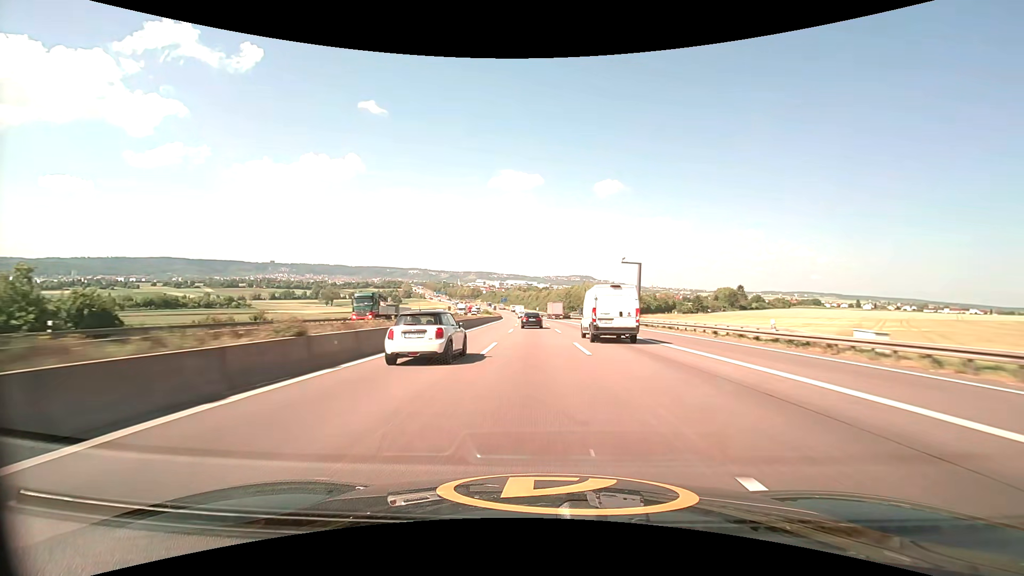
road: motorway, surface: asphalt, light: Day
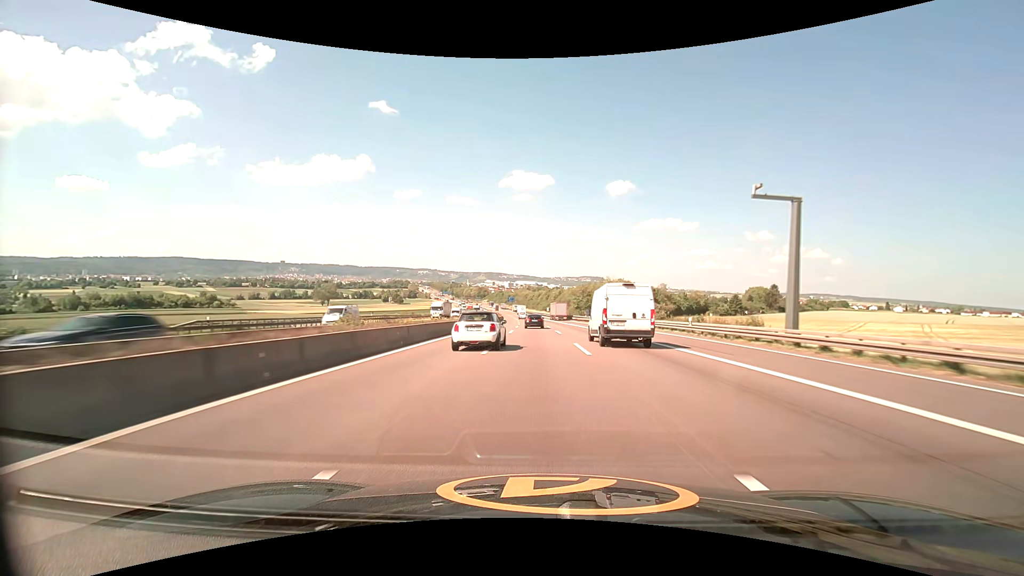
(-0.3, +35.7) m; -1°
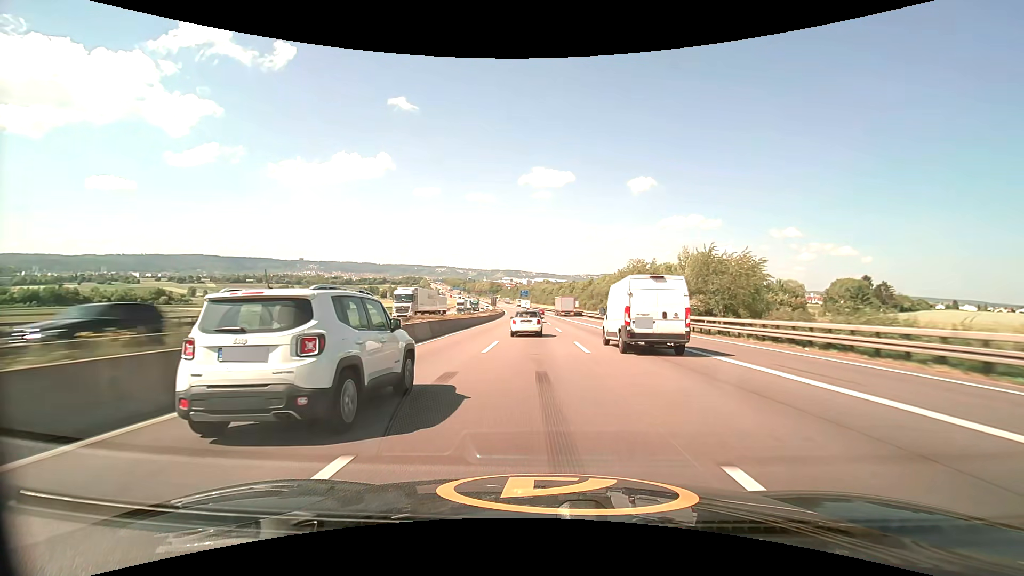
(-1.3, +71.3) m; -2°
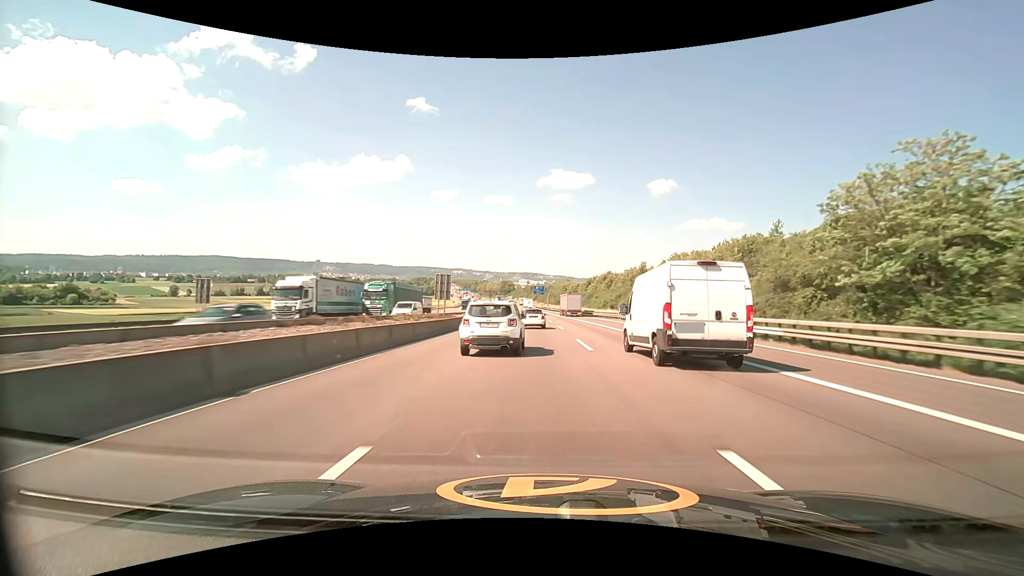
(-1.5, +71.5) m; -2°
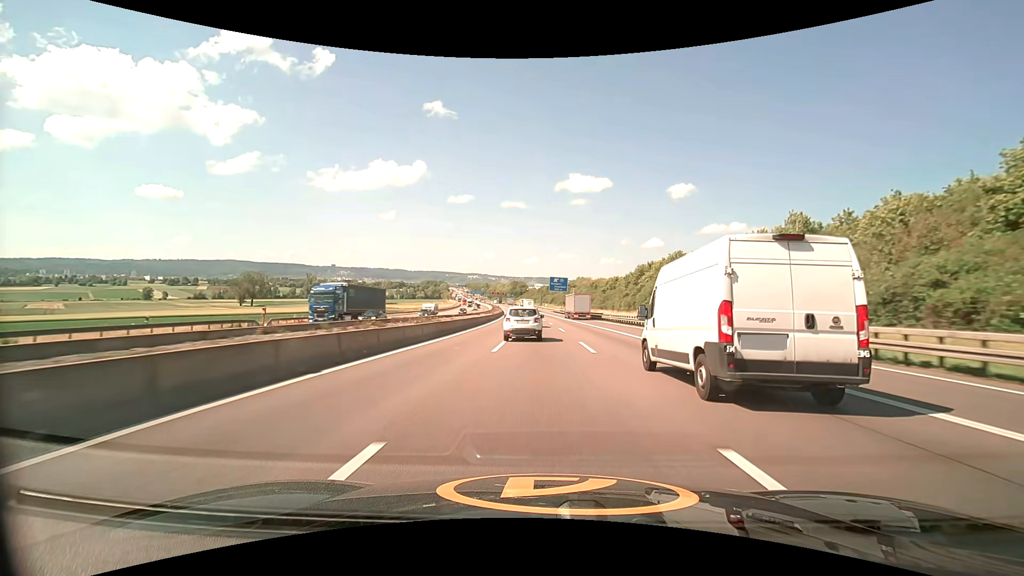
(-1.1, +71.6) m; -2°
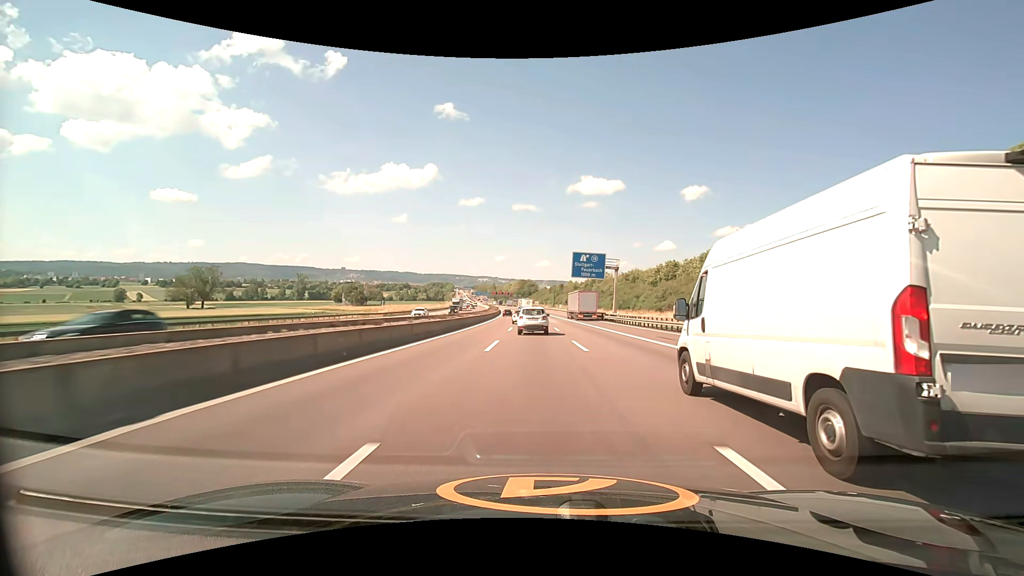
(-0.7, +53.9) m; -1°
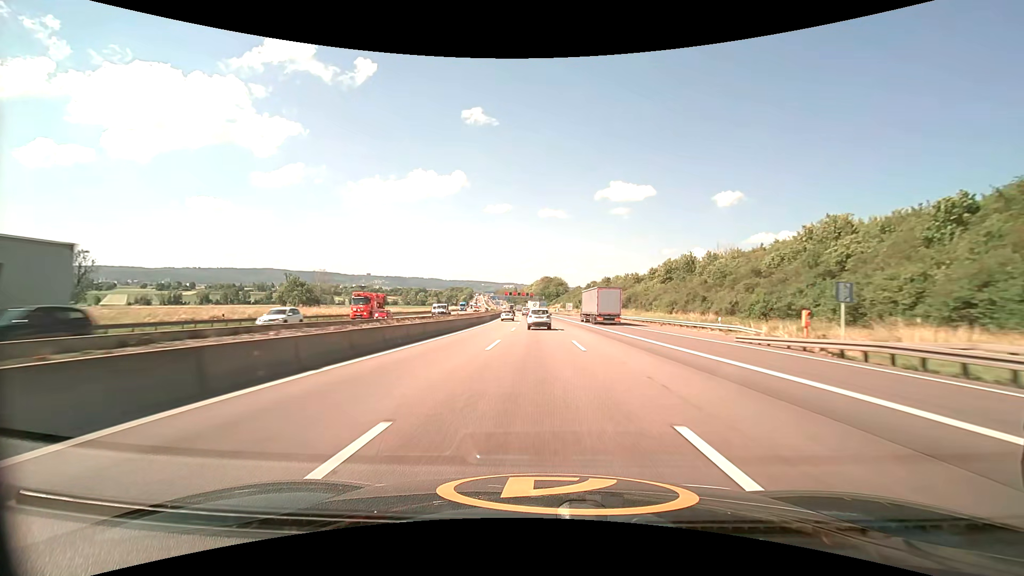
(-2.3, +88.9) m; -3°
